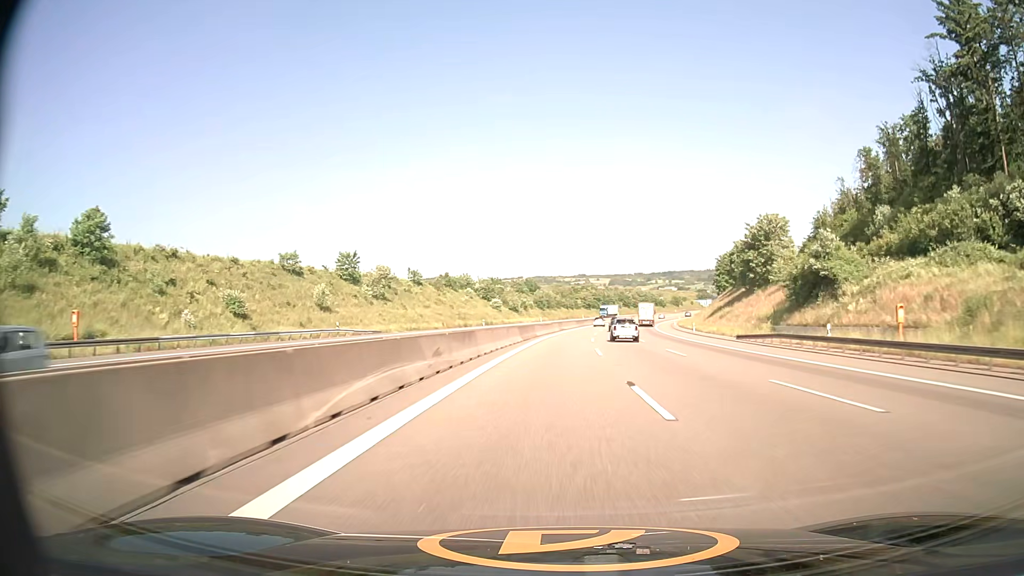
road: motorway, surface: asphalt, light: Day
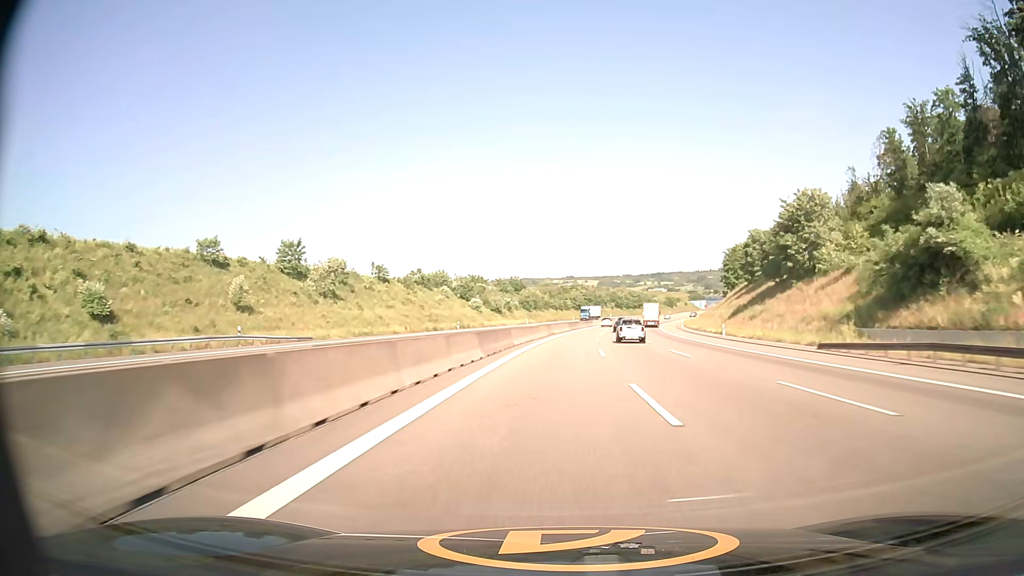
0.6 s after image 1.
(+0.2, +18.6) m; +1°
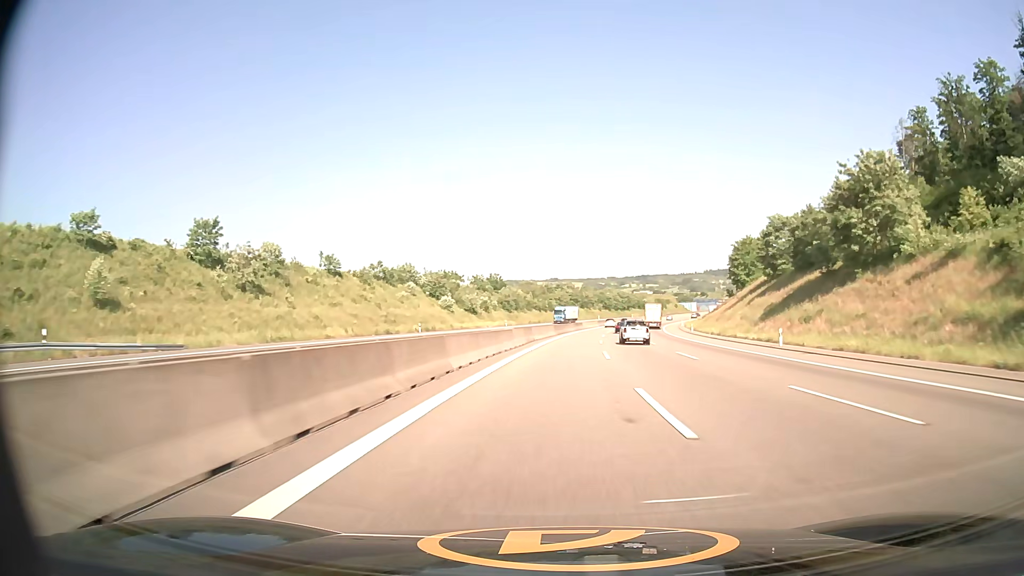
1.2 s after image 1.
(+0.2, +19.0) m; +1°
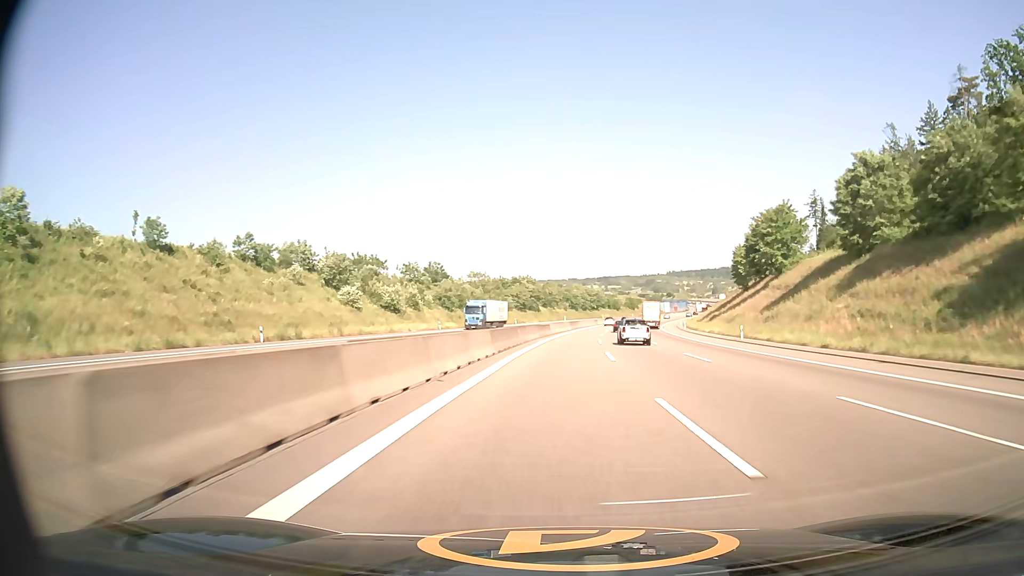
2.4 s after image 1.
(+1.2, +38.8) m; +3°
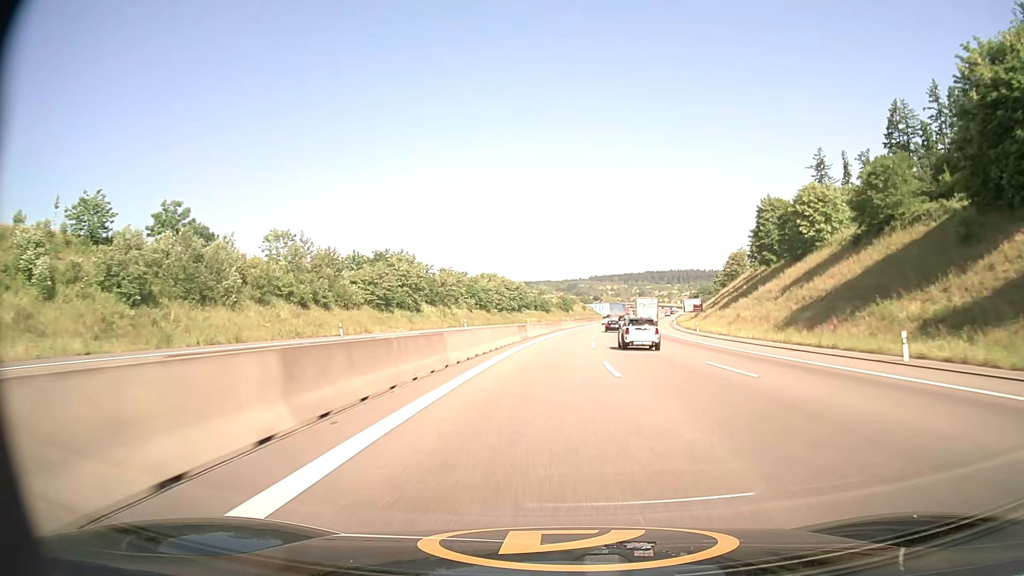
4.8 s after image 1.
(+4.7, +79.4) m; +7°
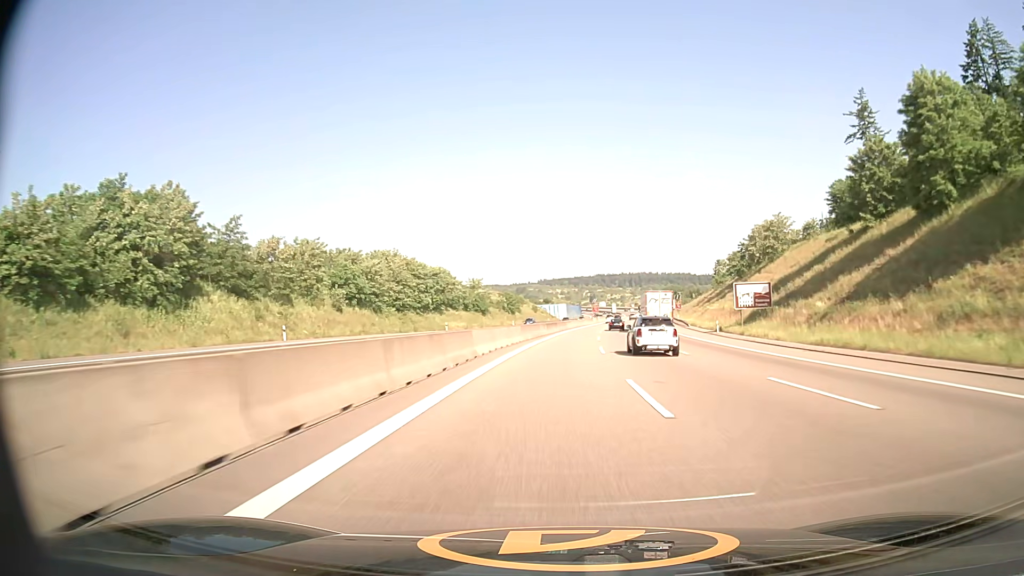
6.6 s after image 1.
(+2.3, +61.0) m; +4°
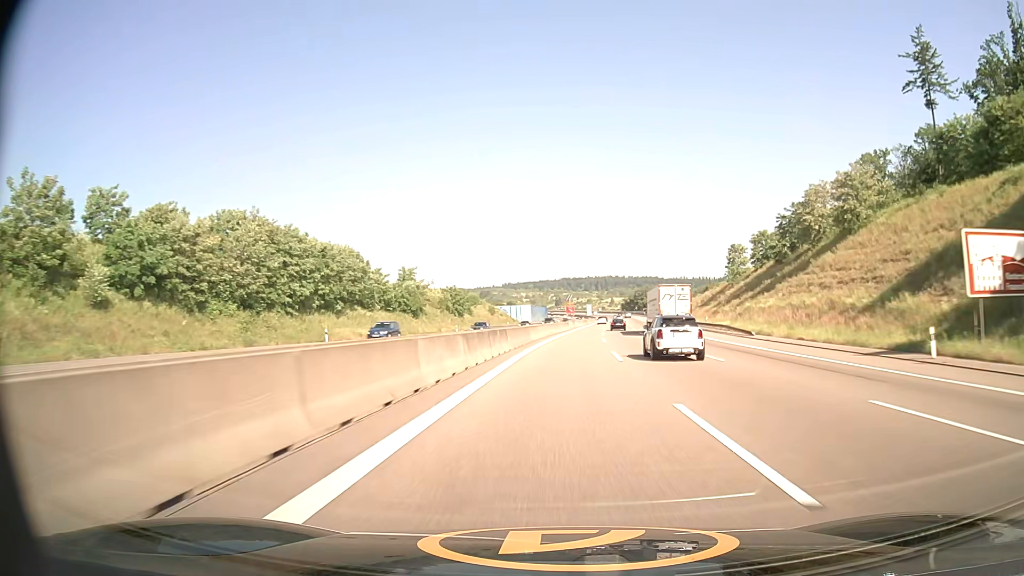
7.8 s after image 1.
(+1.1, +41.2) m; +3°
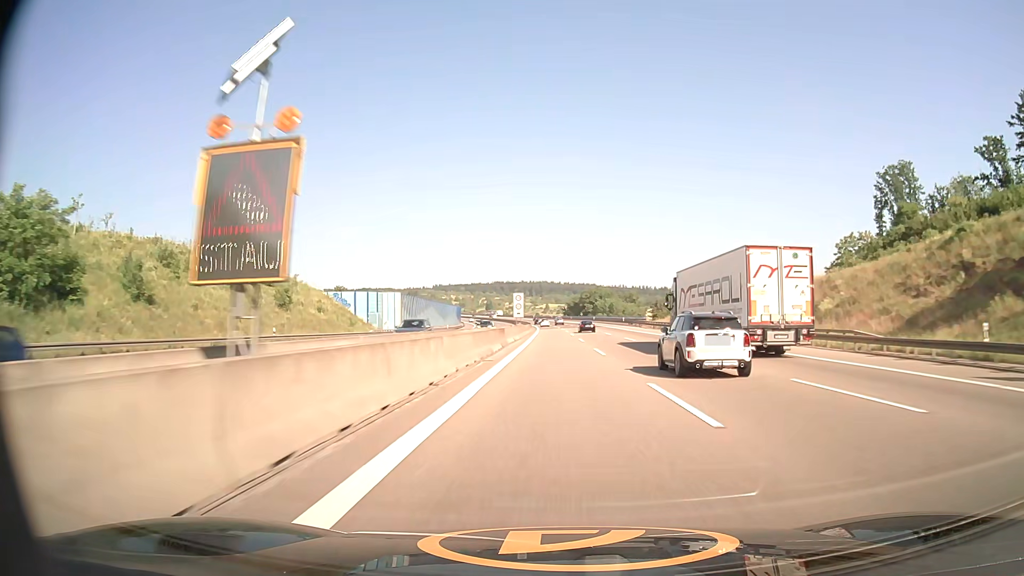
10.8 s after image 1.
(+6.4, +103.8) m; +6°
(0, +10) (0, +20) (0, +30) (0, +40) (0, +50) (0, +60) (0, +70) (0, +80) (0, +90) (0, +100) m
